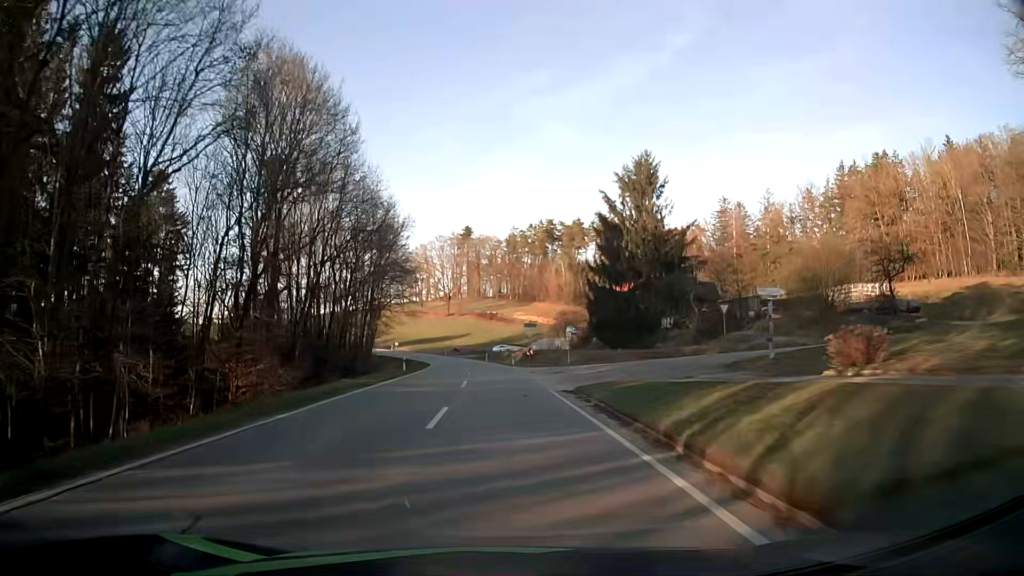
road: secondary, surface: asphalt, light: Day
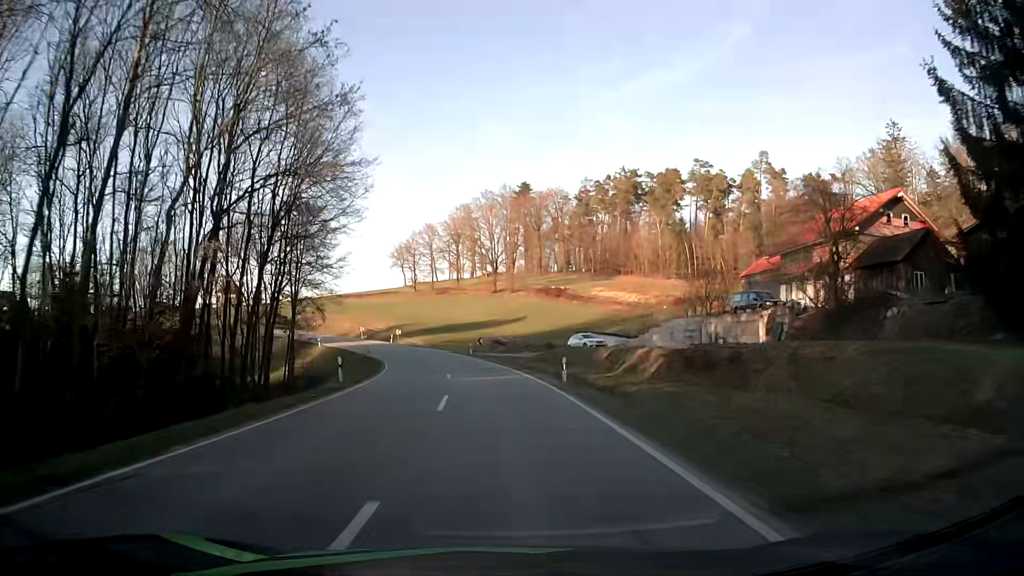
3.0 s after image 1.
(-2.0, +57.7) m; -5°
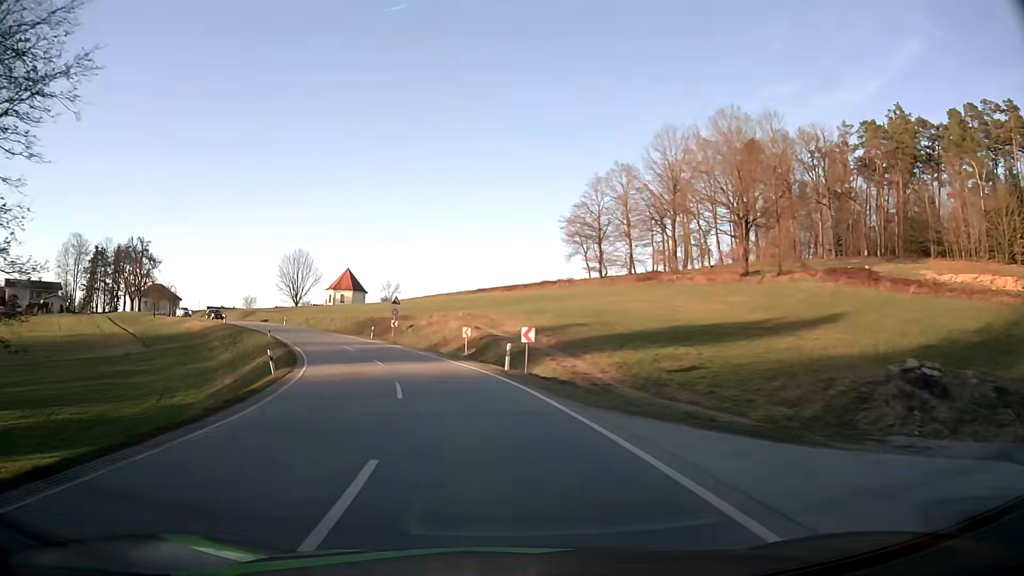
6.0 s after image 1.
(-6.3, +56.9) m; -16°
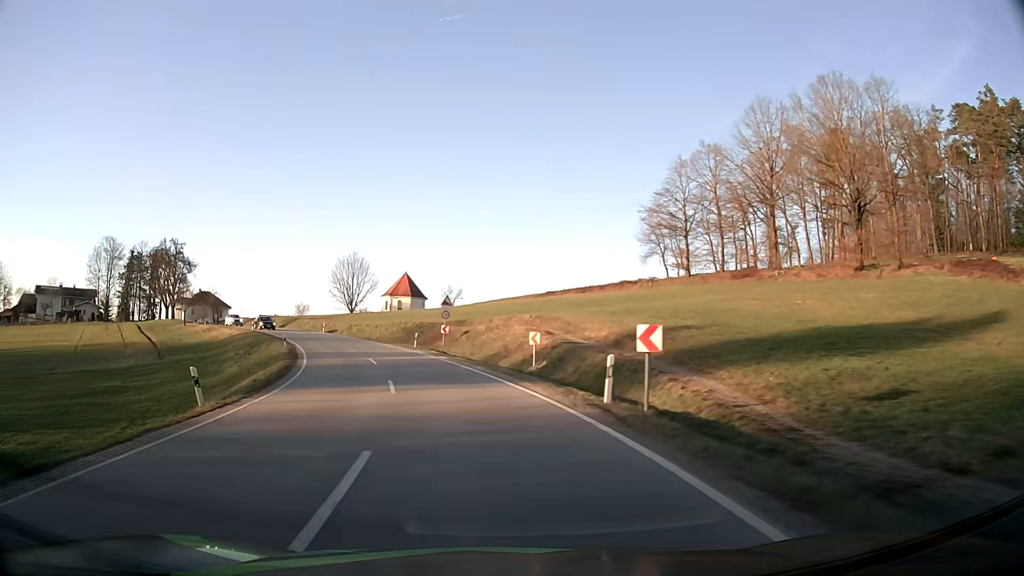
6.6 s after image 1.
(-0.5, +11.3) m; -5°
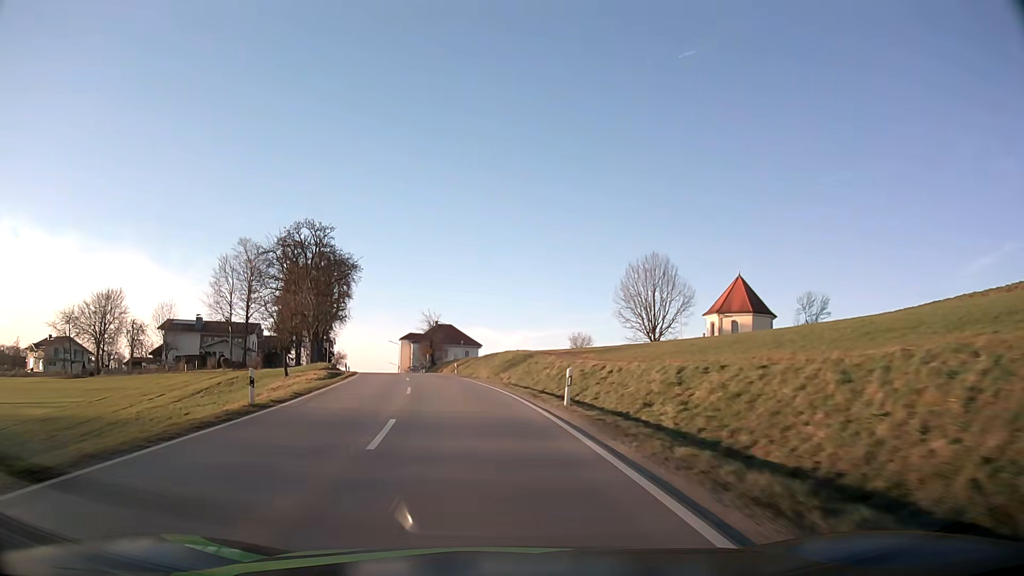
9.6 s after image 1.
(-13.4, +53.8) m; -26°
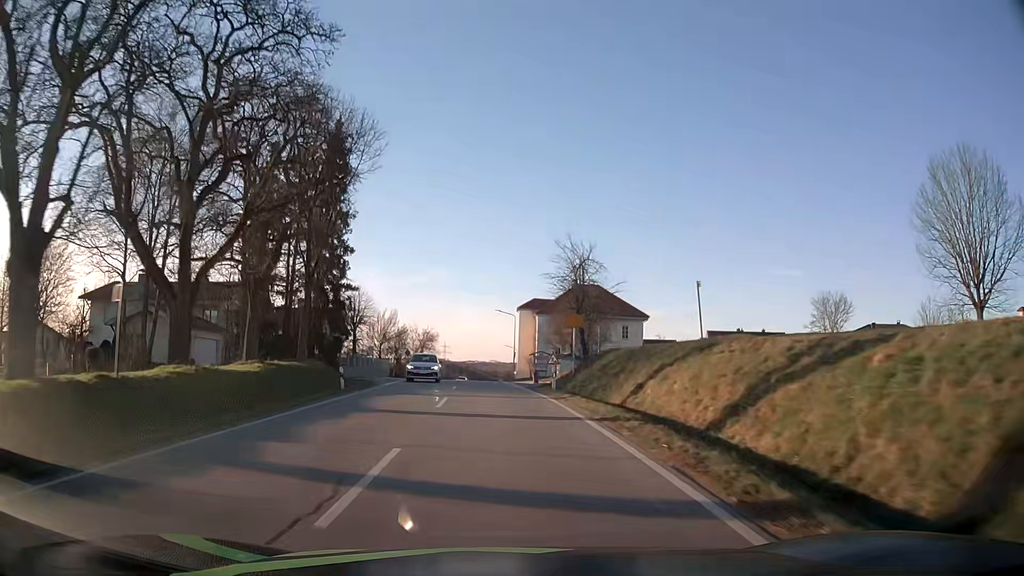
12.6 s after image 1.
(-7.0, +51.8) m; -12°
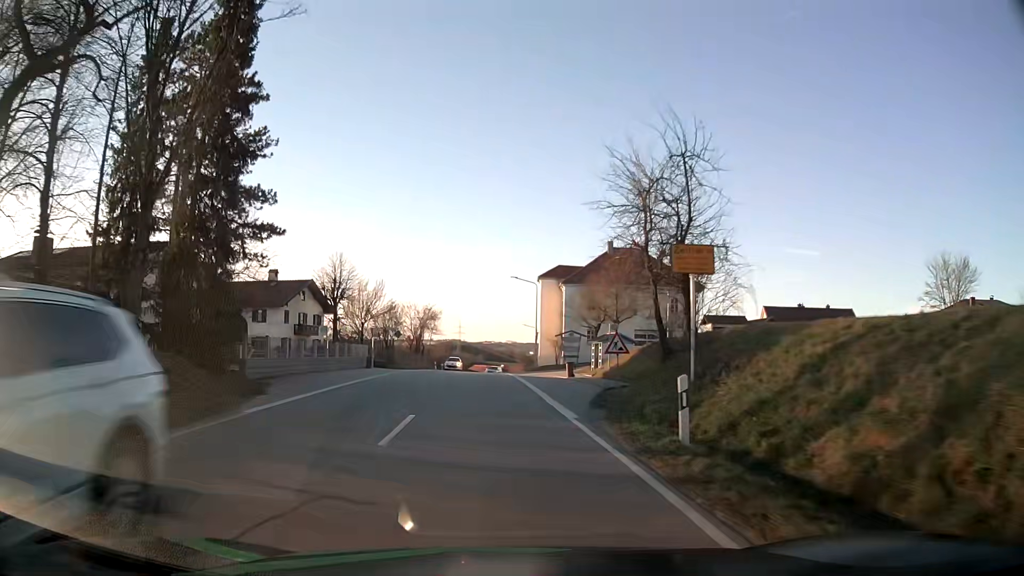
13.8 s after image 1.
(-0.1, +18.0) m; -1°
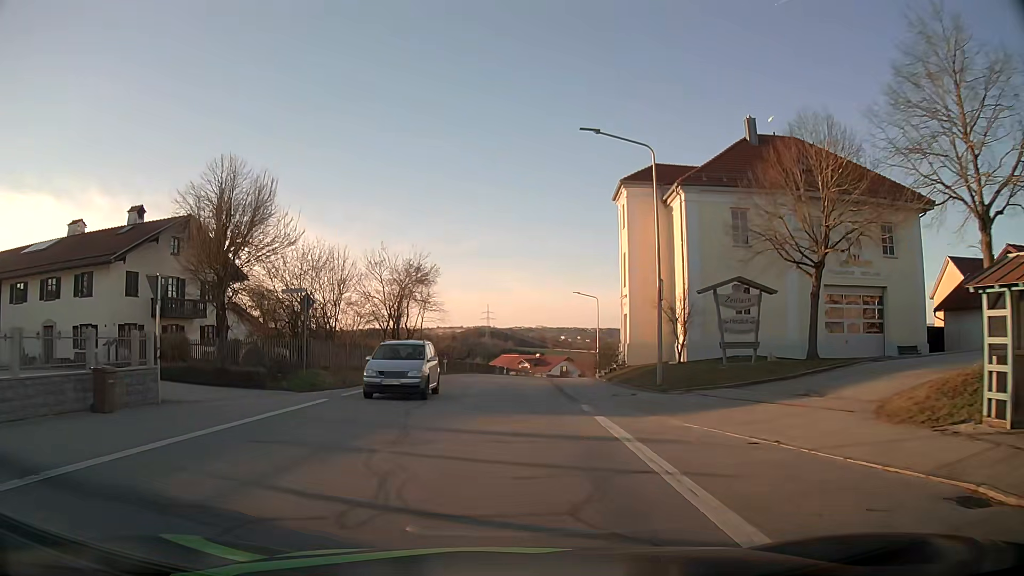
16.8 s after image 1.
(-1.0, +36.4) m; -3°
(0, +10) (0, +20) (0, +30) (+1, +40) (+2, +50) (+3, +60) (+5, +70) (+9, +79) (+13, +88) (+18, +96) m
